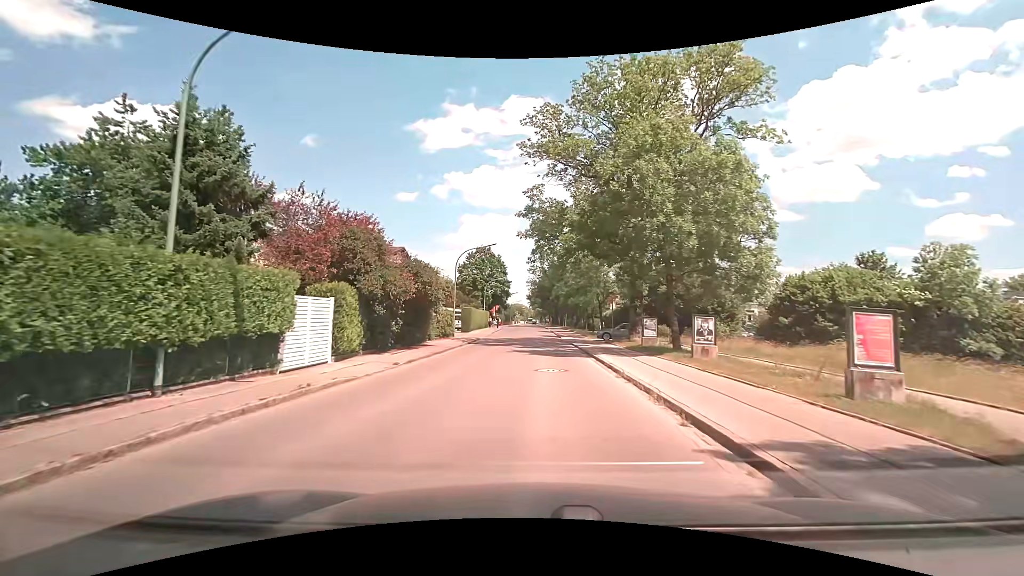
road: tertiary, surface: asphalt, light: Day
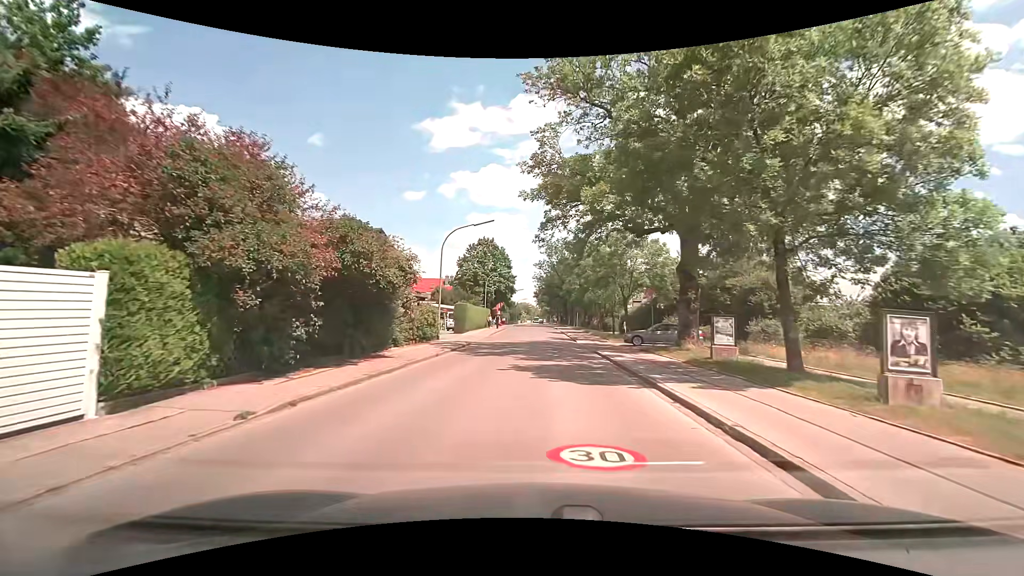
(-0.1, +8.9) m; -1°
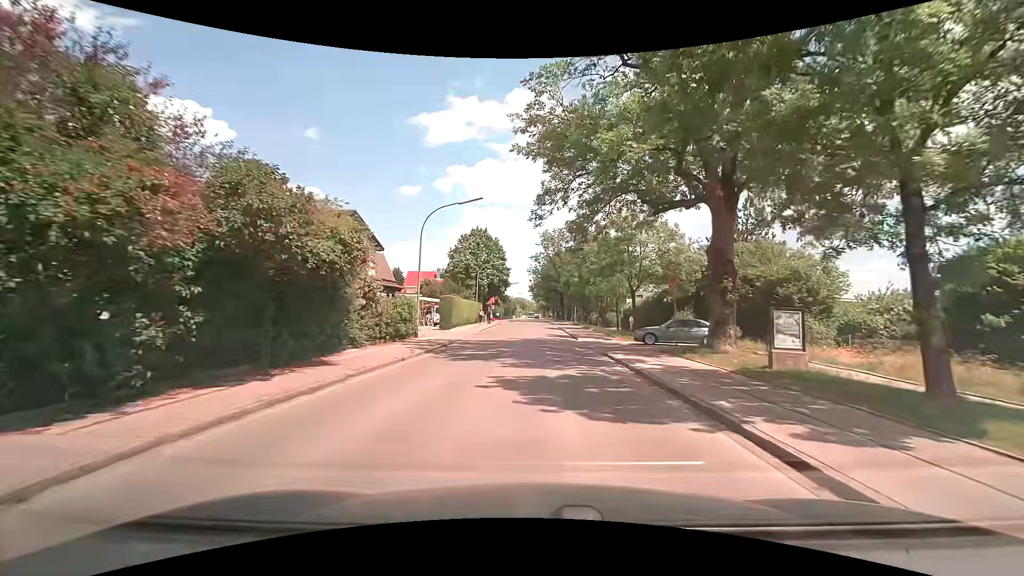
(0.0, +4.4) m; 0°
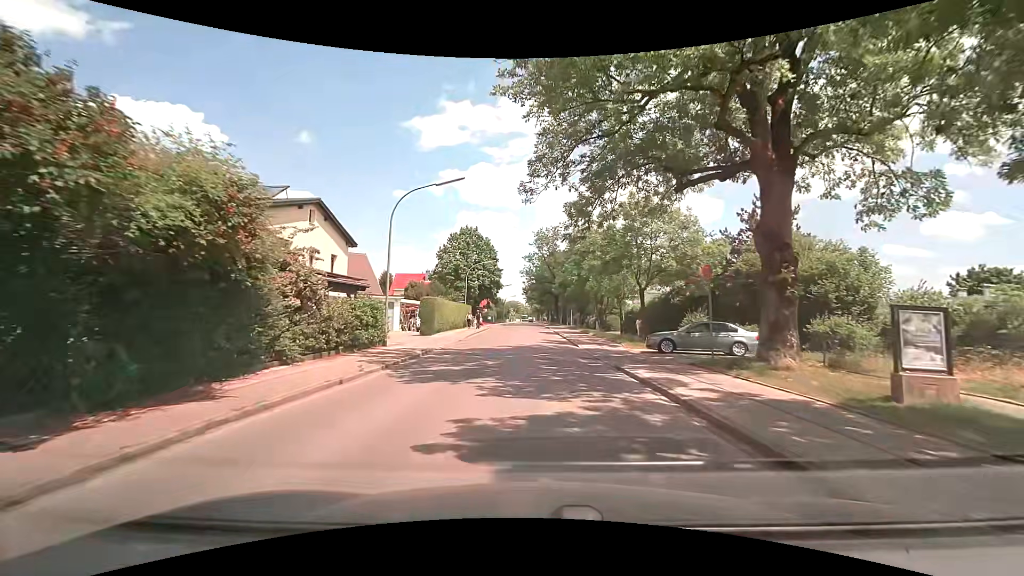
(+0.1, +4.4) m; +1°
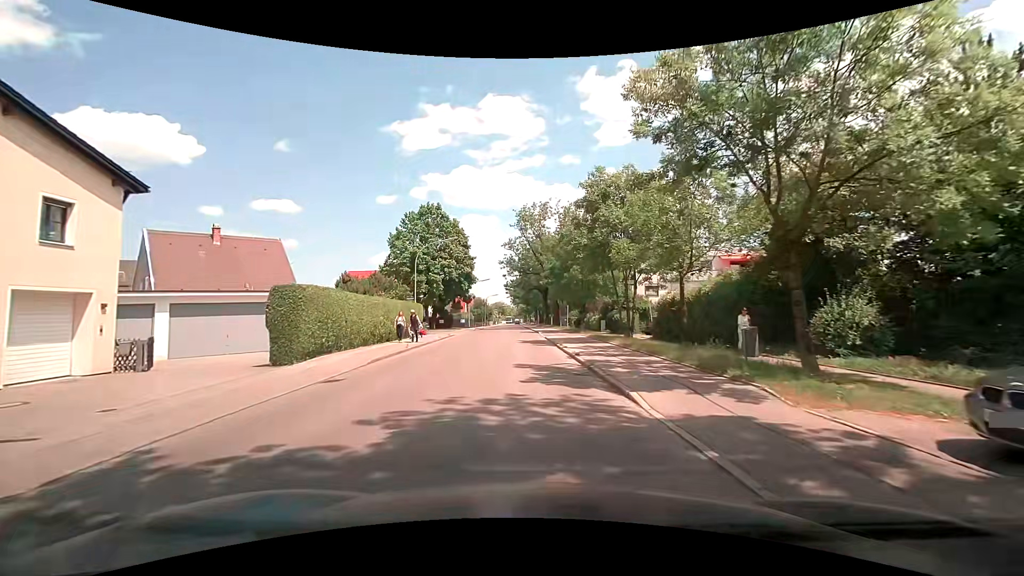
(+0.4, +17.1) m; +2°
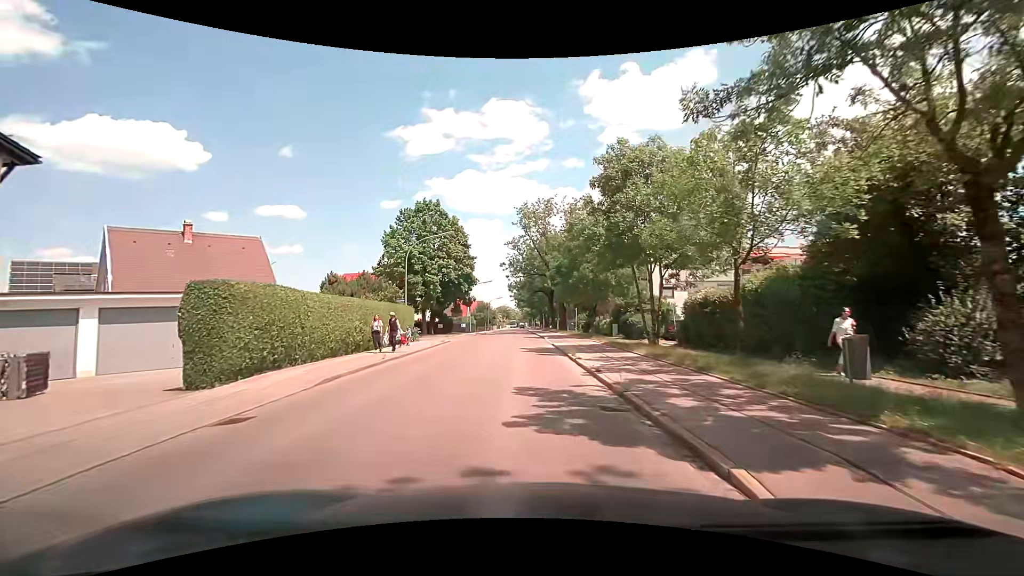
(0.0, +4.1) m; 0°
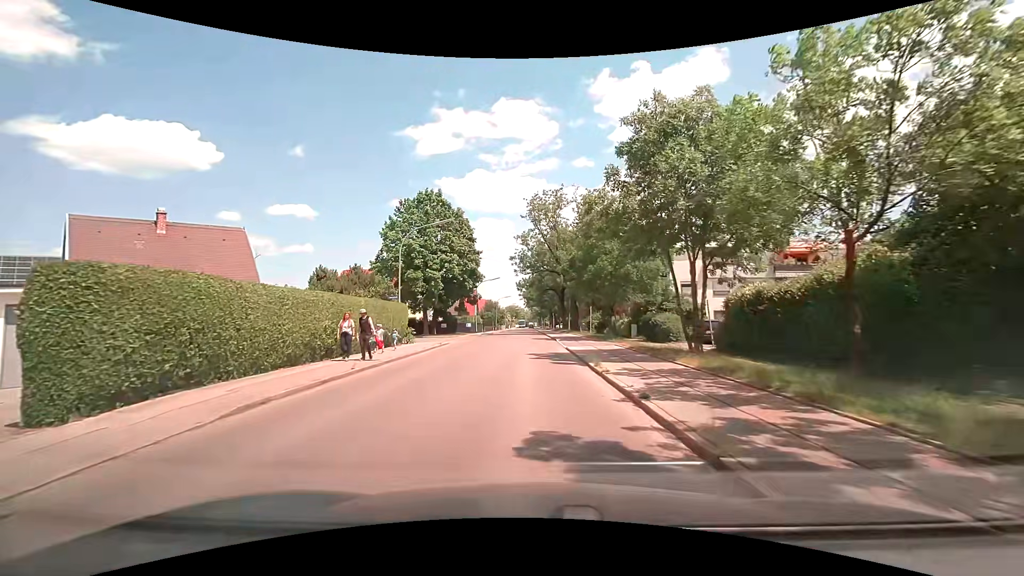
(-0.1, +4.0) m; 0°
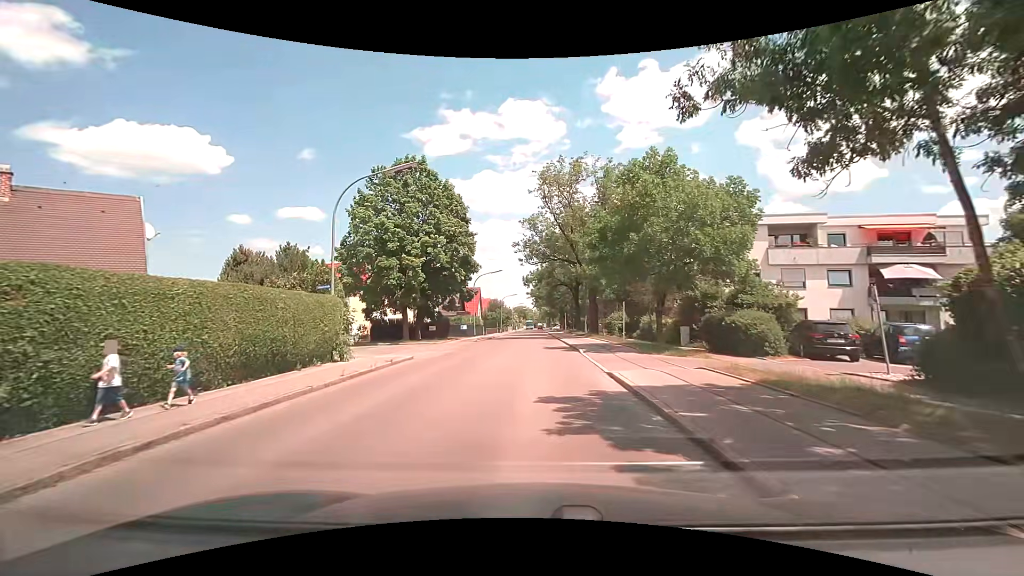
(-0.3, +10.9) m; -2°
(0, +10) (0, +20) (0, +30) (0, +40) (0, +50) (0, +60) (0, +70) (0, +80) (0, +90) (0, +100) m
